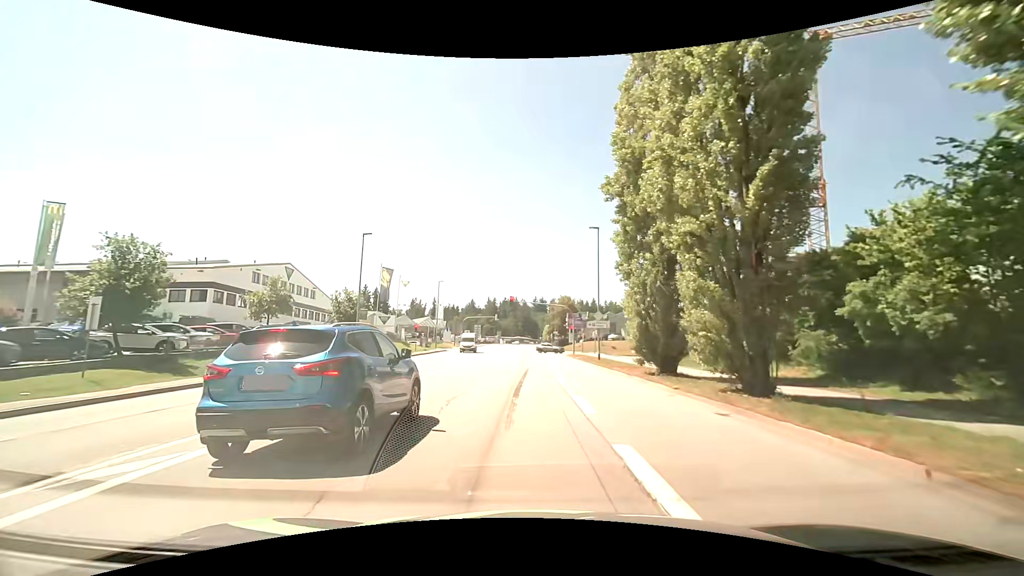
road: tertiary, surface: asphalt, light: Day
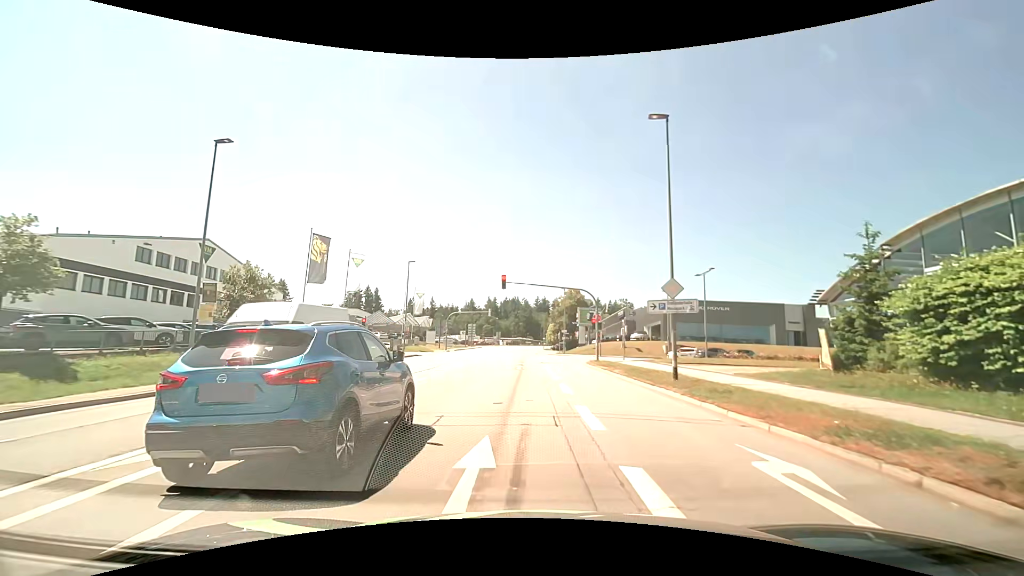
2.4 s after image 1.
(0.0, +19.4) m; -1°
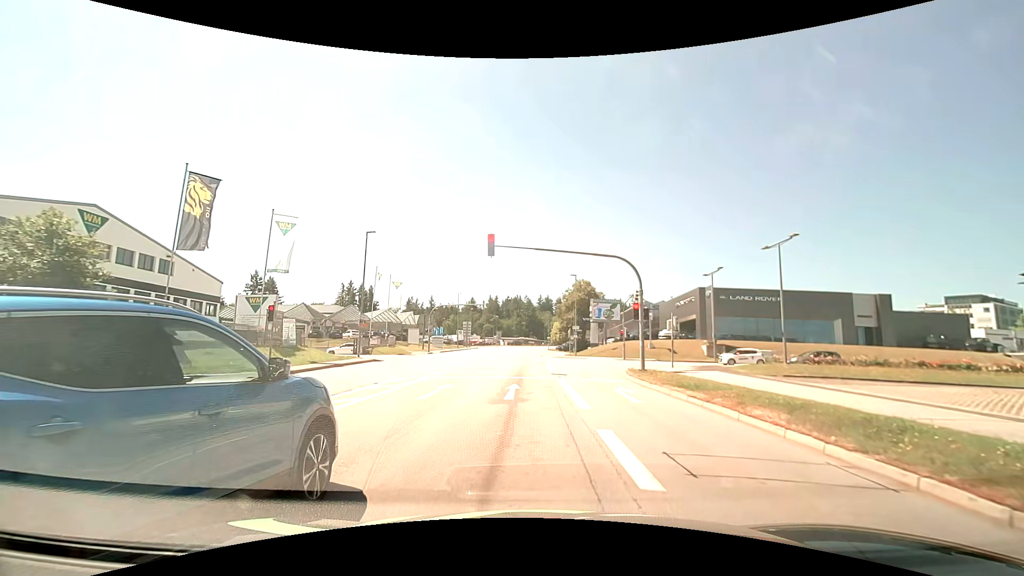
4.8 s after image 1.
(+0.2, +15.0) m; 0°
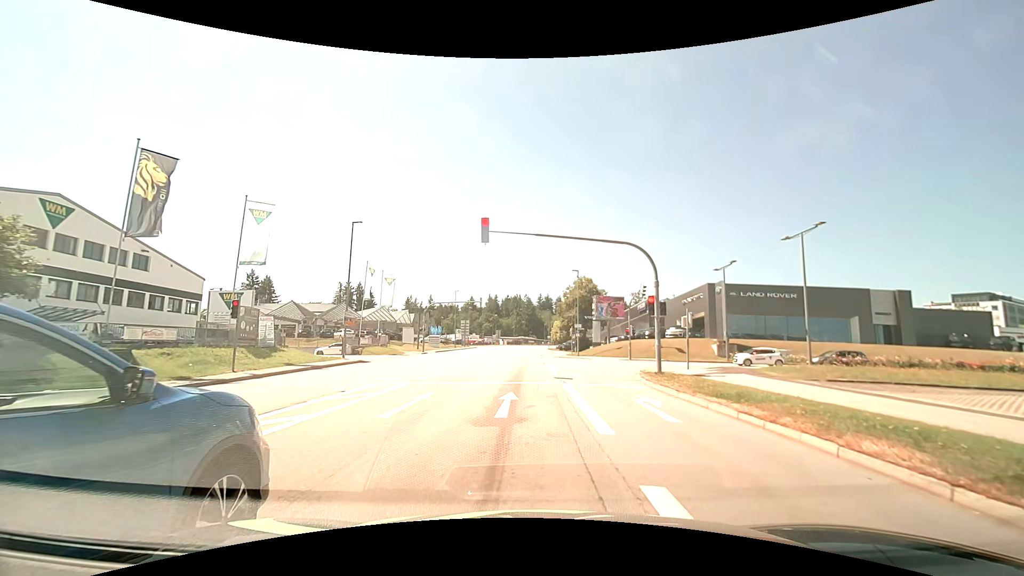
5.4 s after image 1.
(0.0, +3.1) m; +1°
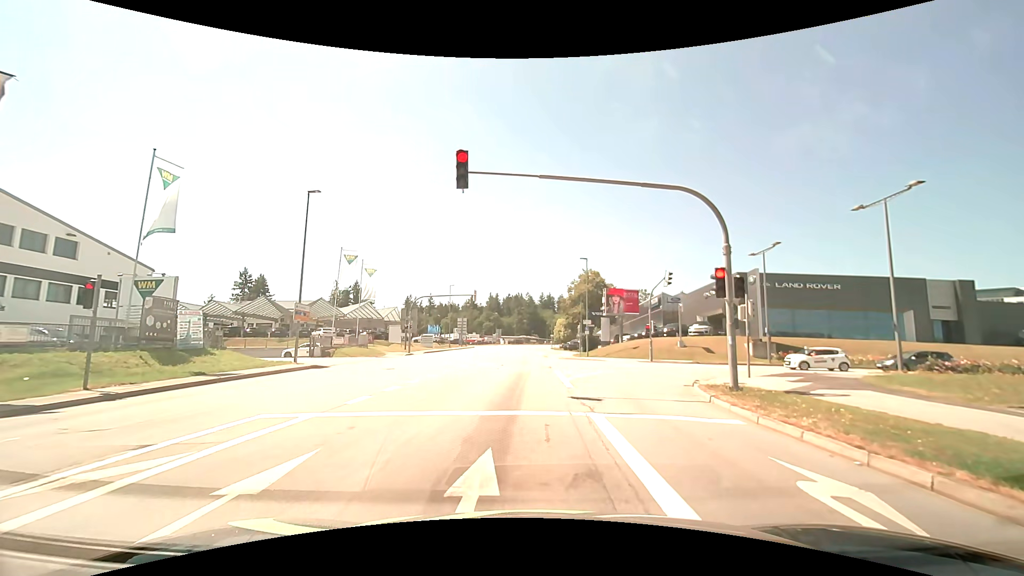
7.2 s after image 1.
(-0.1, +7.6) m; -1°
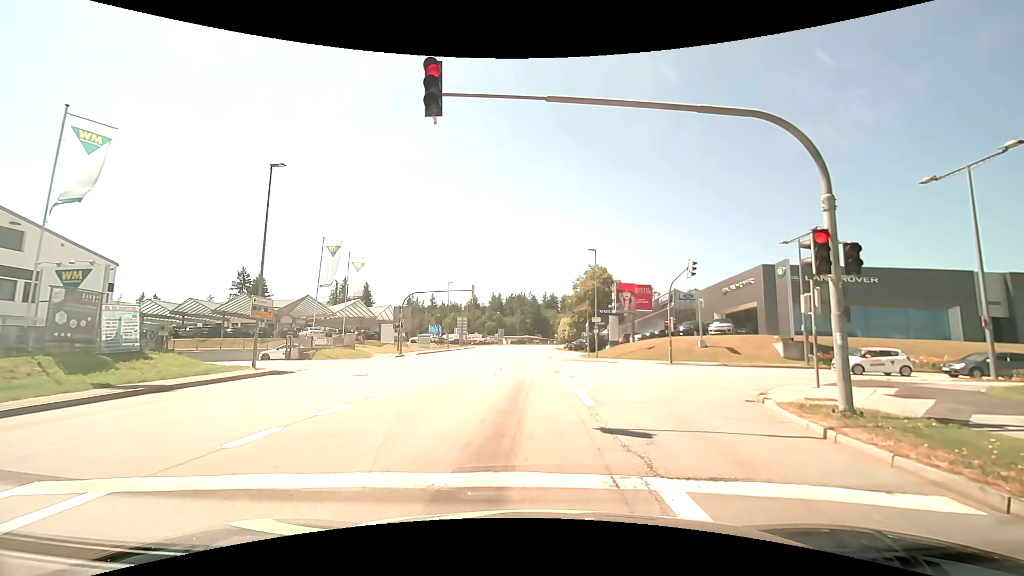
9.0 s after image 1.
(0.0, +4.5) m; 0°
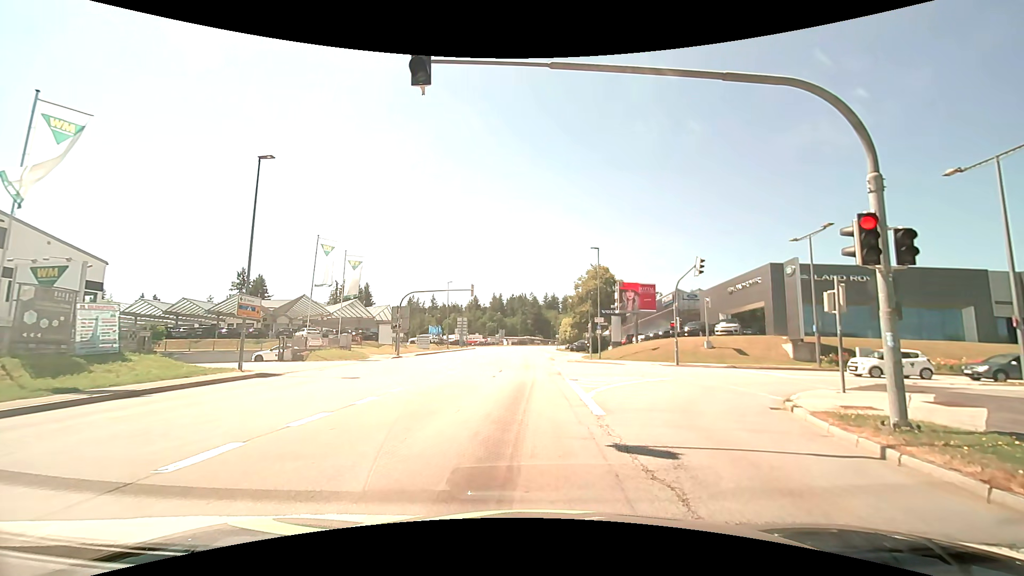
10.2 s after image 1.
(0.0, +1.1) m; +1°
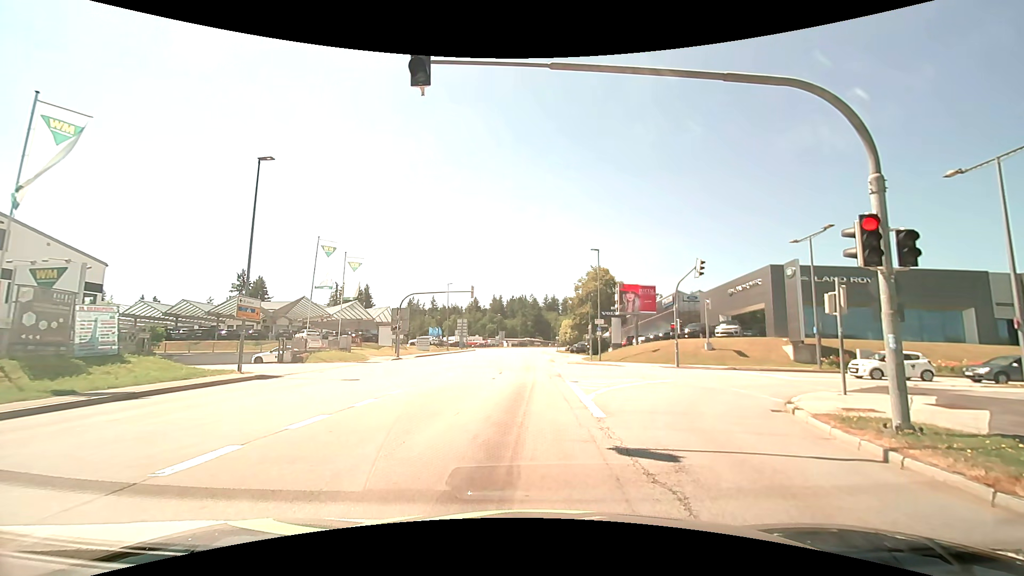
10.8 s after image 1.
(0.0, +0.1) m; 0°
